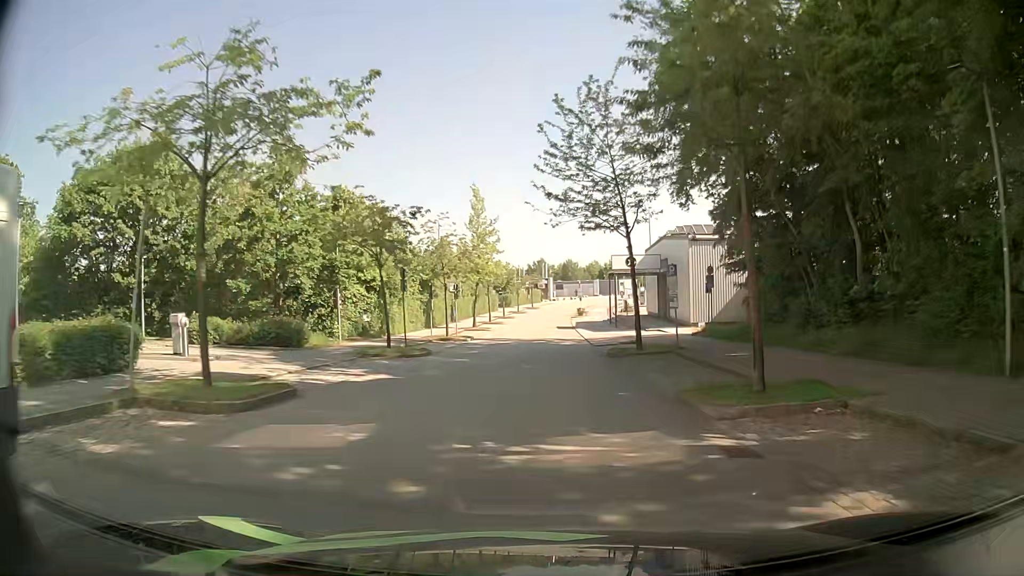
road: residential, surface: asphalt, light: Day
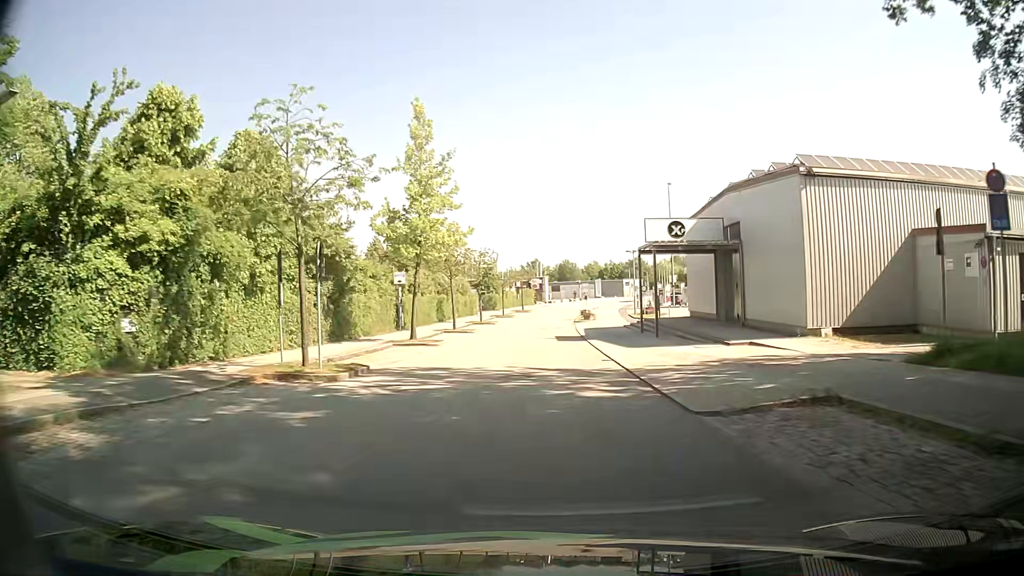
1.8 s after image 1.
(0.0, +22.5) m; 0°
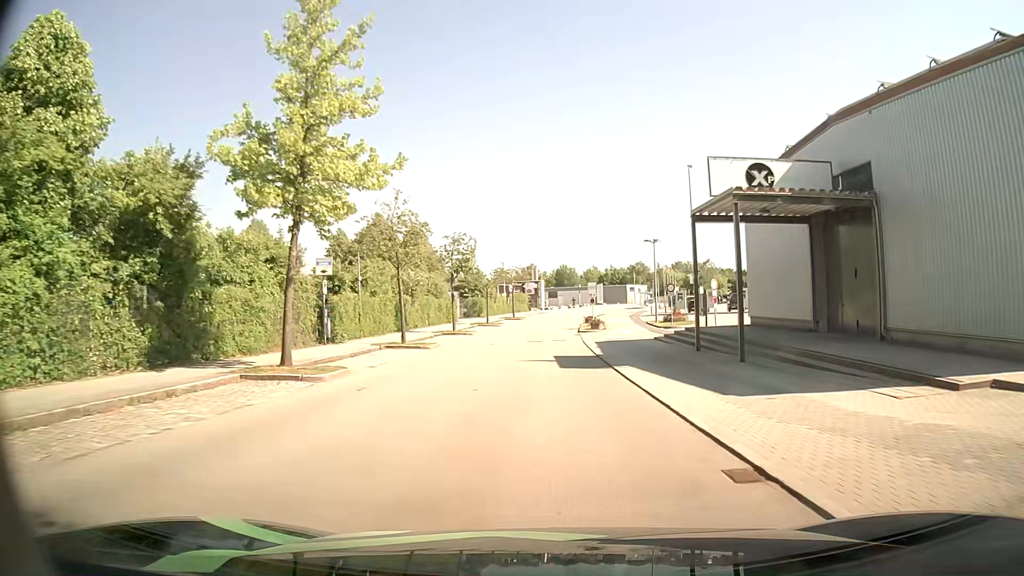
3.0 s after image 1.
(0.0, +14.8) m; +1°
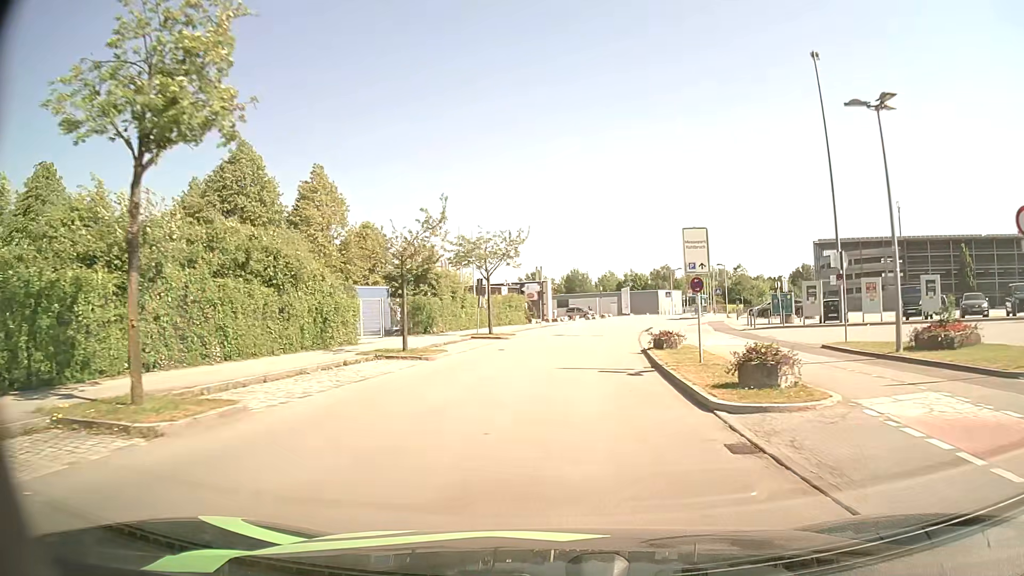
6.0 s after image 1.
(-0.2, +35.1) m; -1°
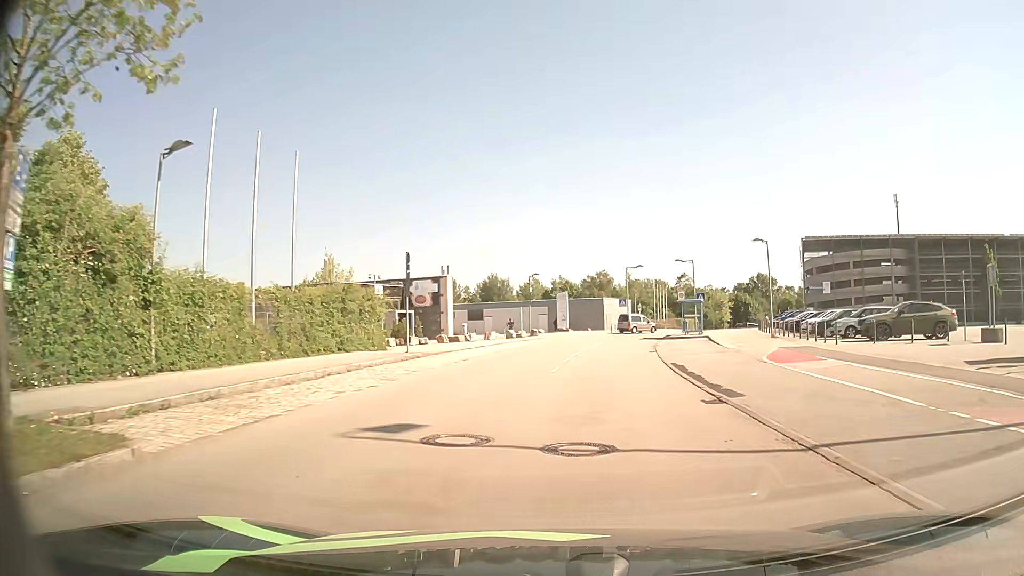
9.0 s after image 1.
(+1.1, +30.9) m; +6°
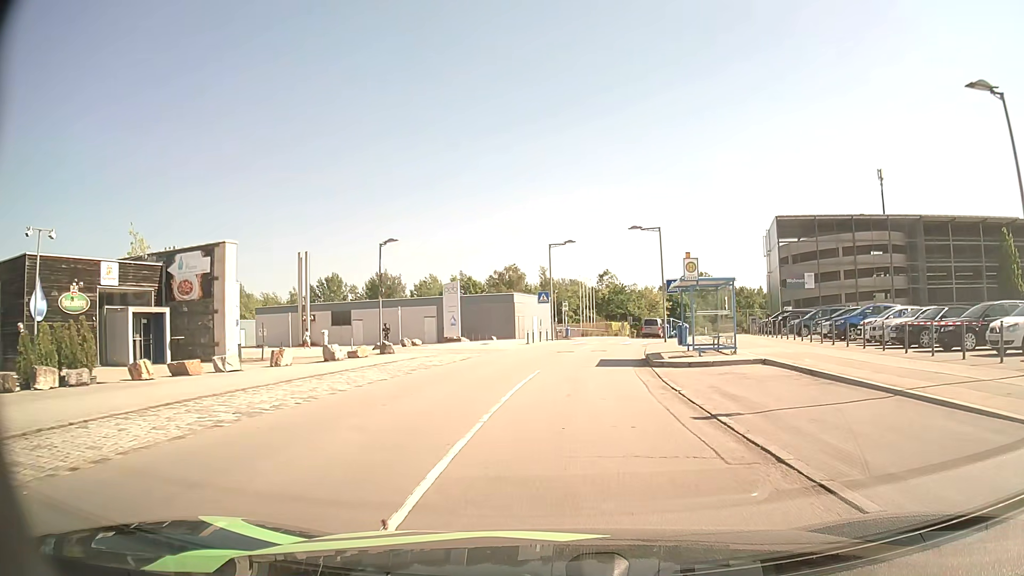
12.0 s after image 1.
(+1.8, +25.7) m; +8°
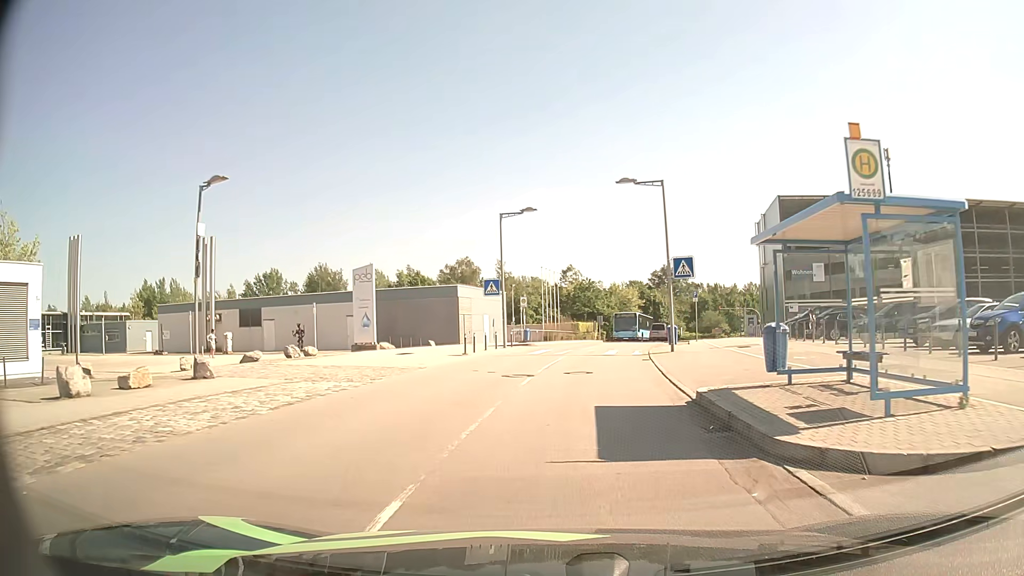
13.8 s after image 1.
(+0.4, +14.0) m; +3°
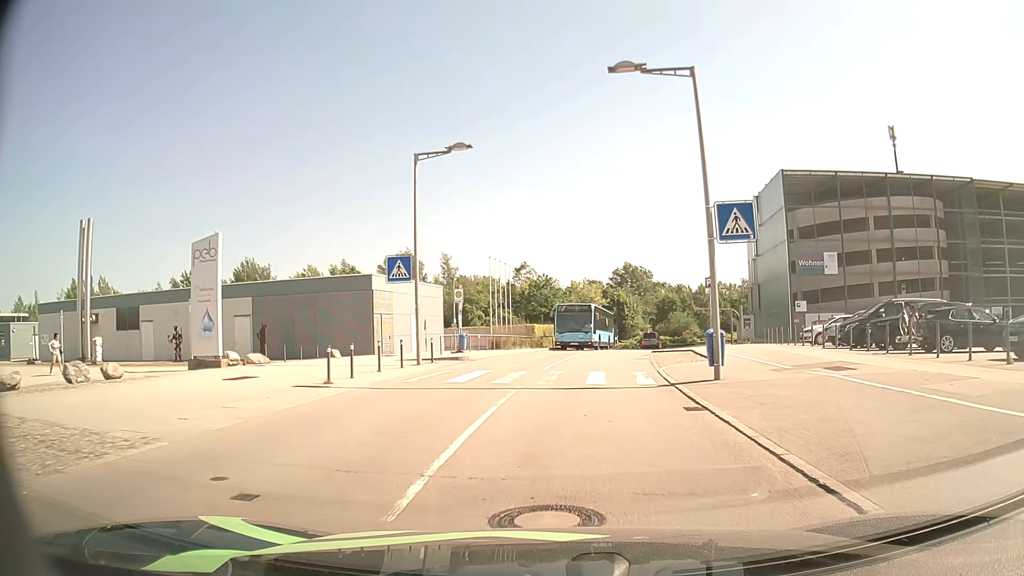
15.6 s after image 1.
(+0.3, +13.2) m; +4°
